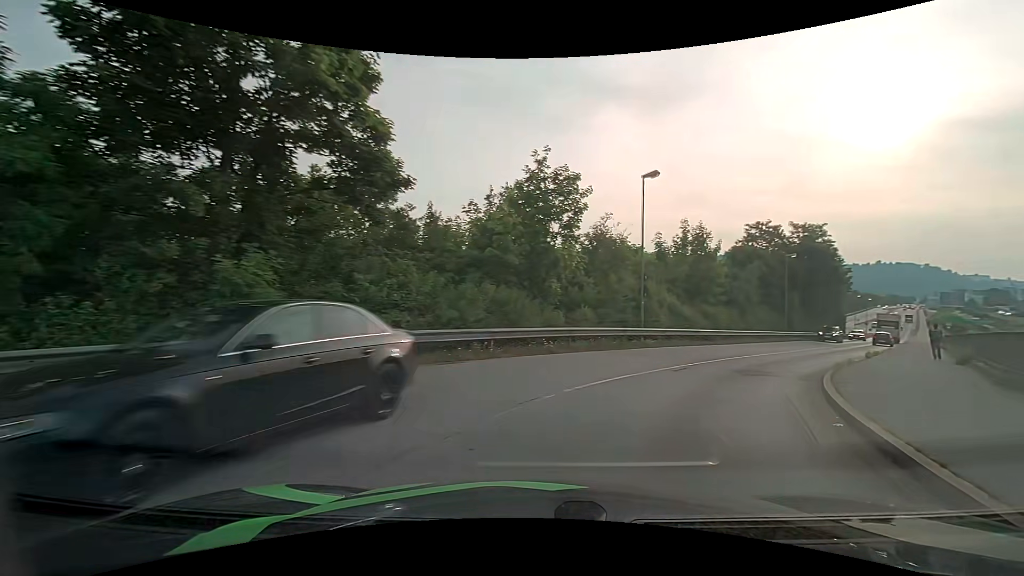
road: unclassified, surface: asphalt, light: Day
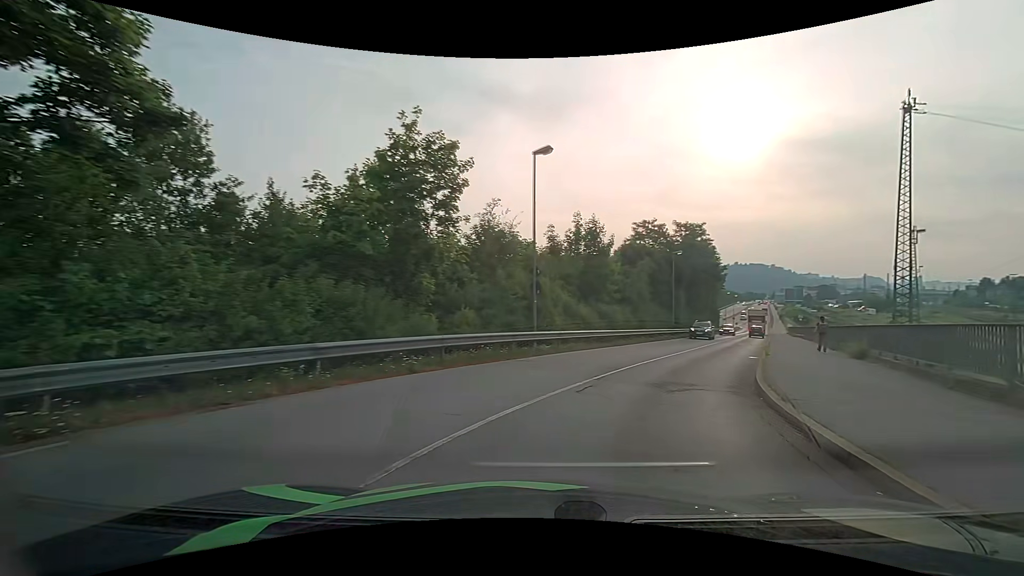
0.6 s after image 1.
(+0.4, +4.2) m; +11°
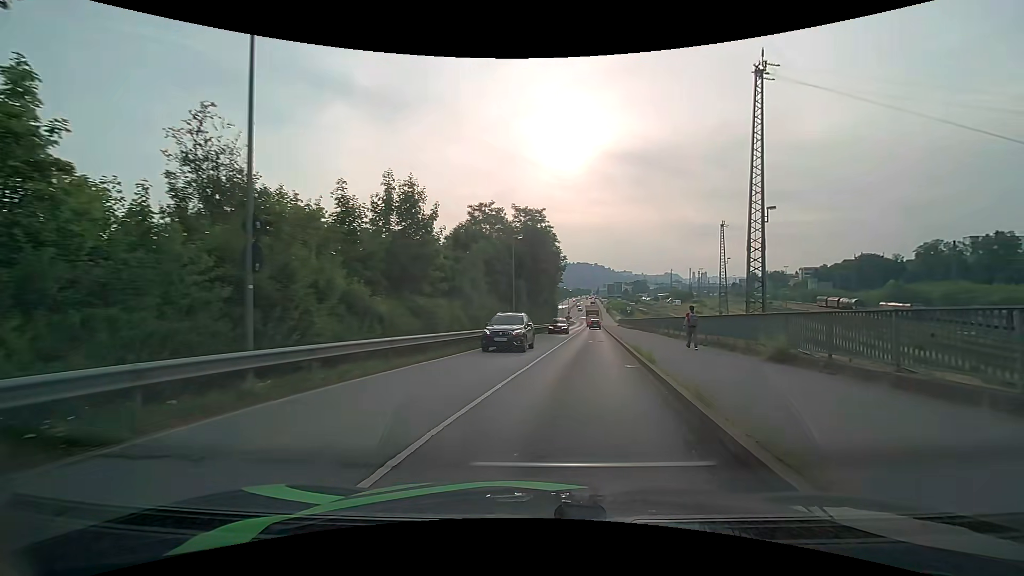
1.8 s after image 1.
(+1.7, +9.4) m; +18°
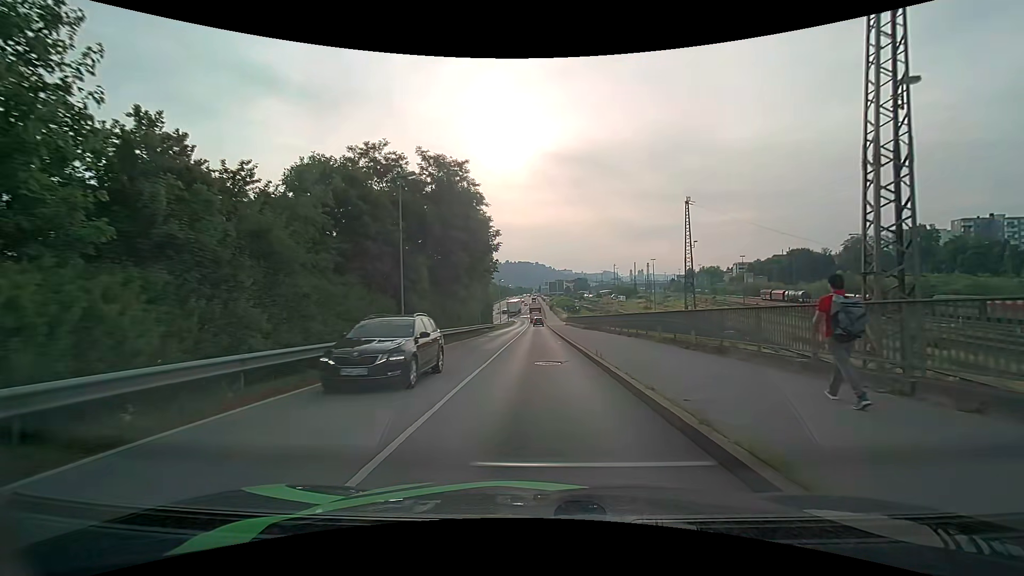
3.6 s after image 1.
(+1.3, +16.9) m; +6°
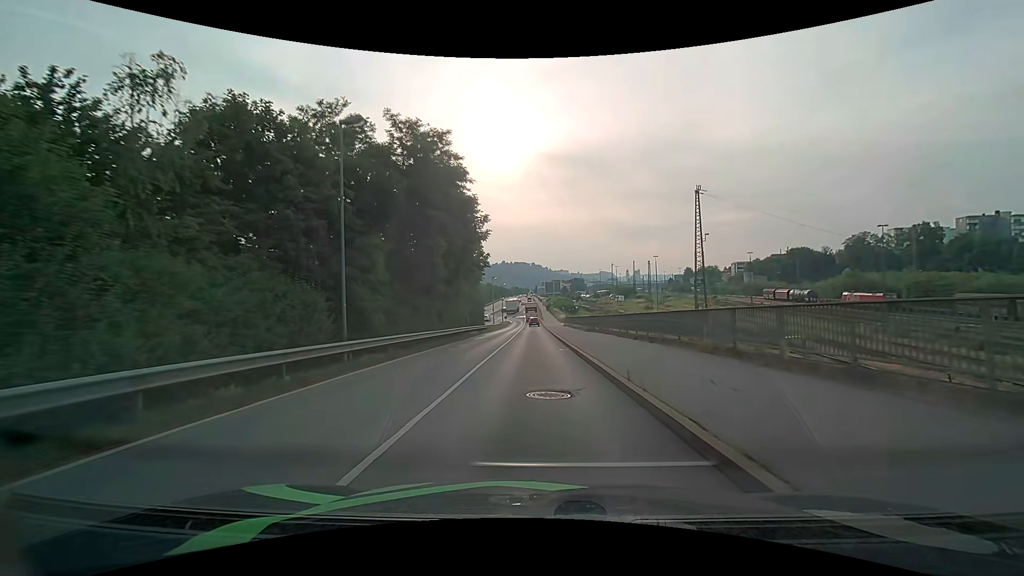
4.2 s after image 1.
(0.0, +6.3) m; 0°
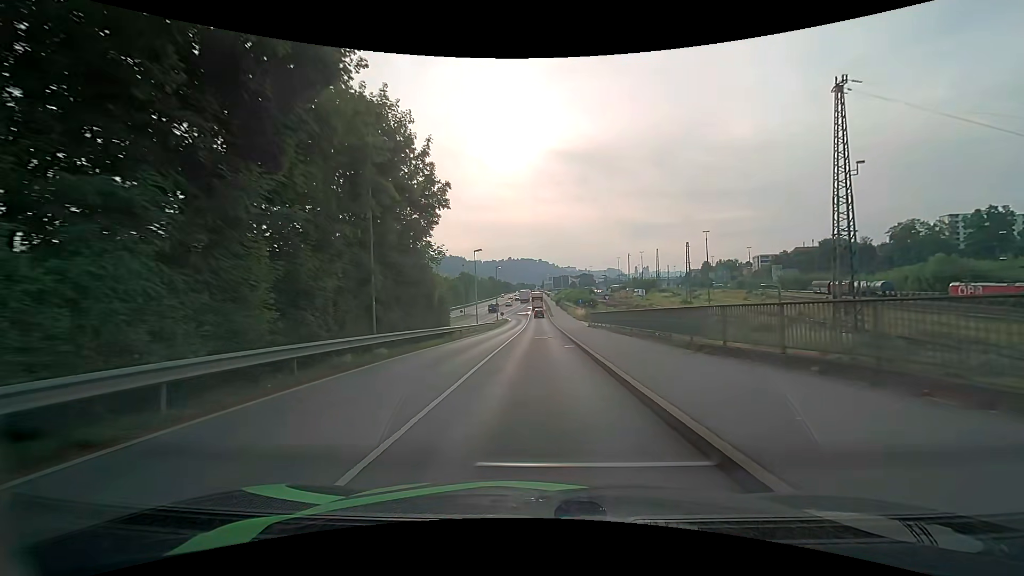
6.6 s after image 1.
(-0.1, +28.0) m; -1°
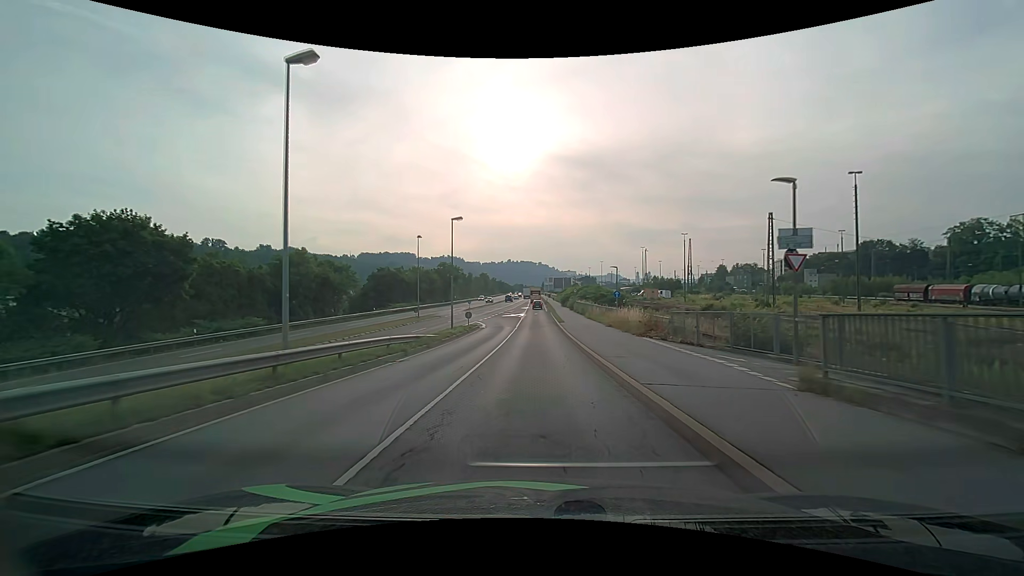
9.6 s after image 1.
(0.0, +36.9) m; 0°
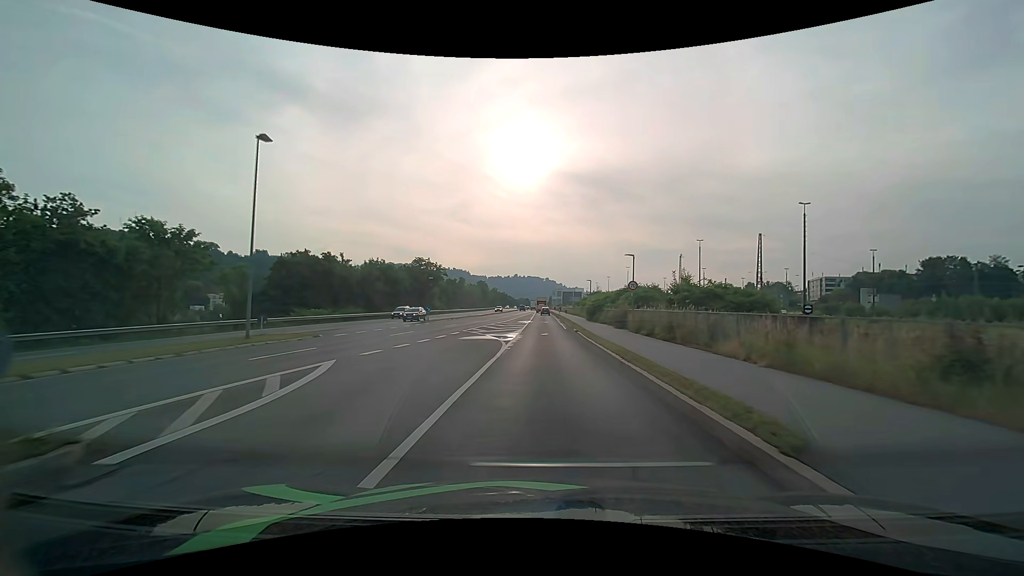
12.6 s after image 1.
(-0.3, +37.5) m; -1°
(0, +10) (0, +20) (0, +30) (0, +40) (0, +50) (+1, +60) (+1, +70) (+1, +80) (+1, +90) (+1, +100) m
